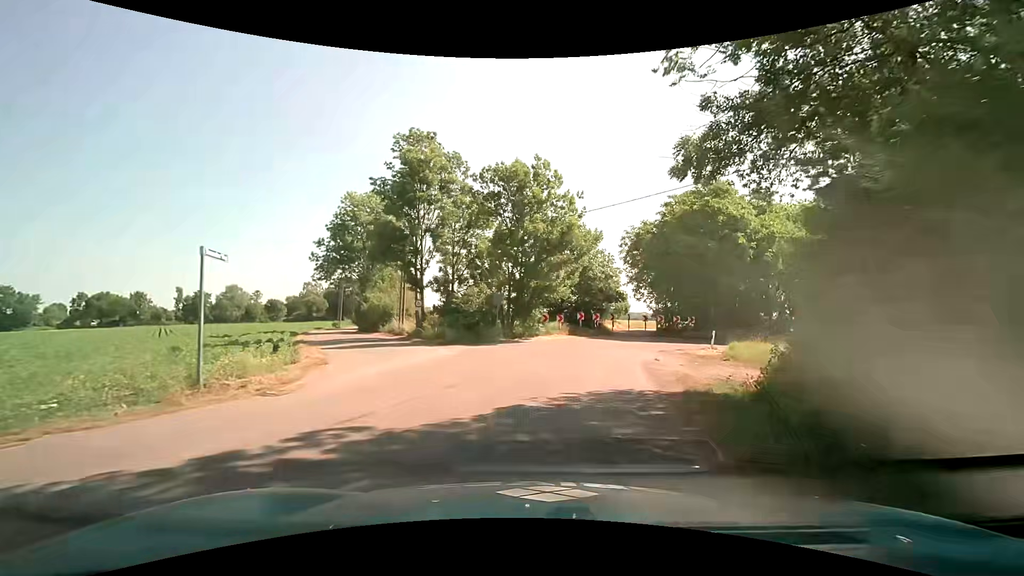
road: unclassified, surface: asphalt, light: Day
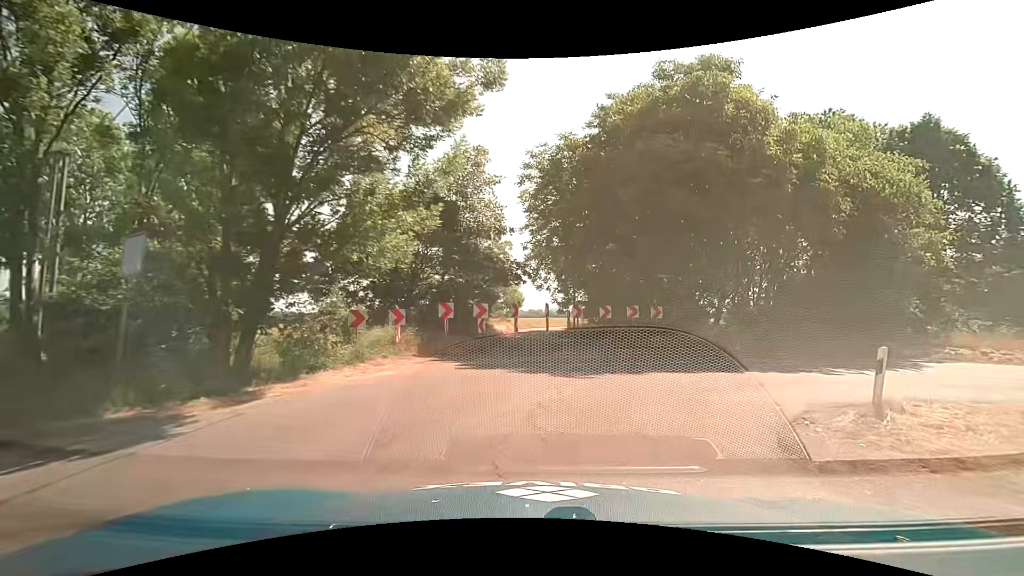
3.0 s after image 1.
(+2.0, +21.2) m; +13°
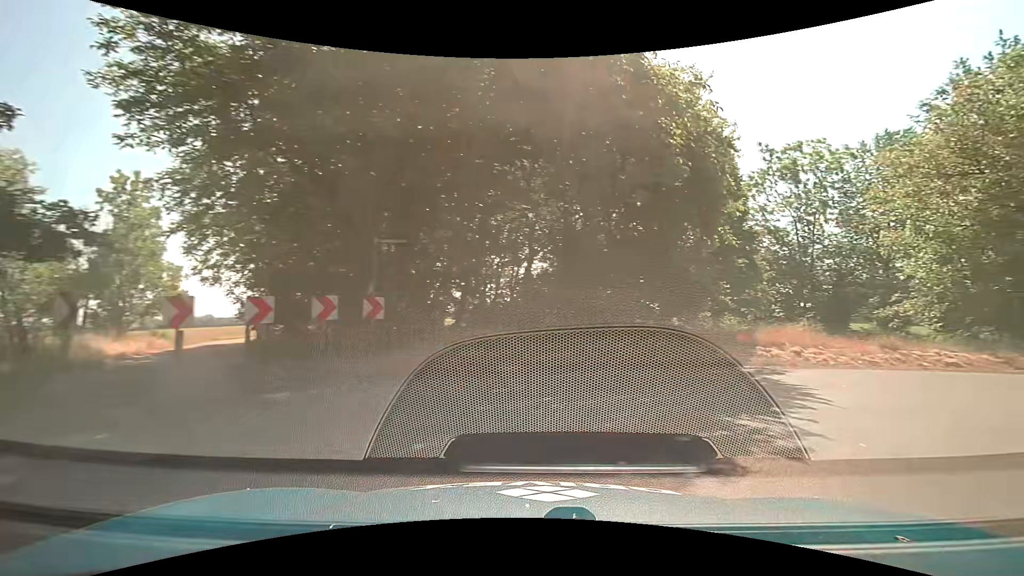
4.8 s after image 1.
(+1.9, +10.2) m; +30°
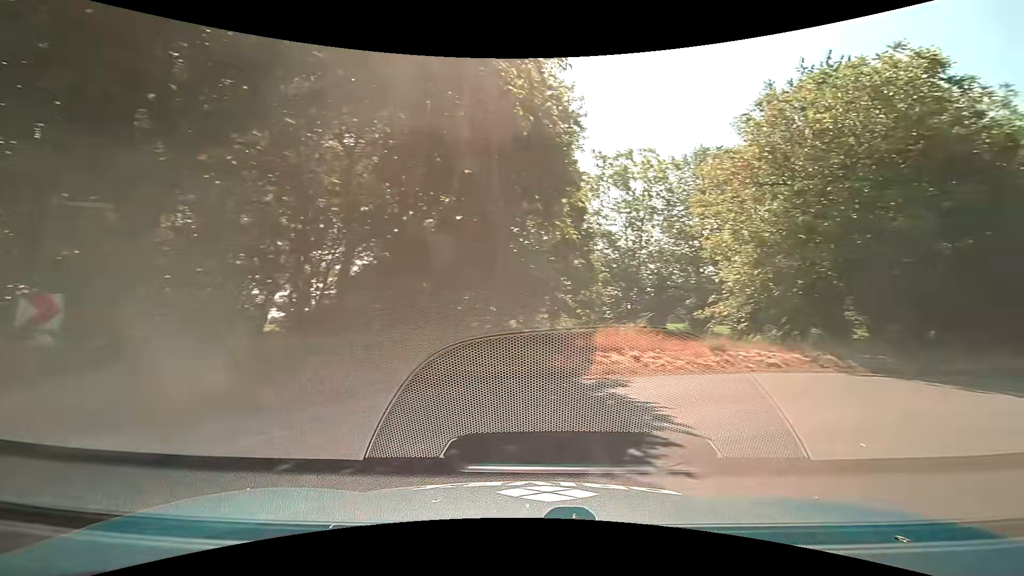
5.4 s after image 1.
(+0.4, +3.0) m; +17°
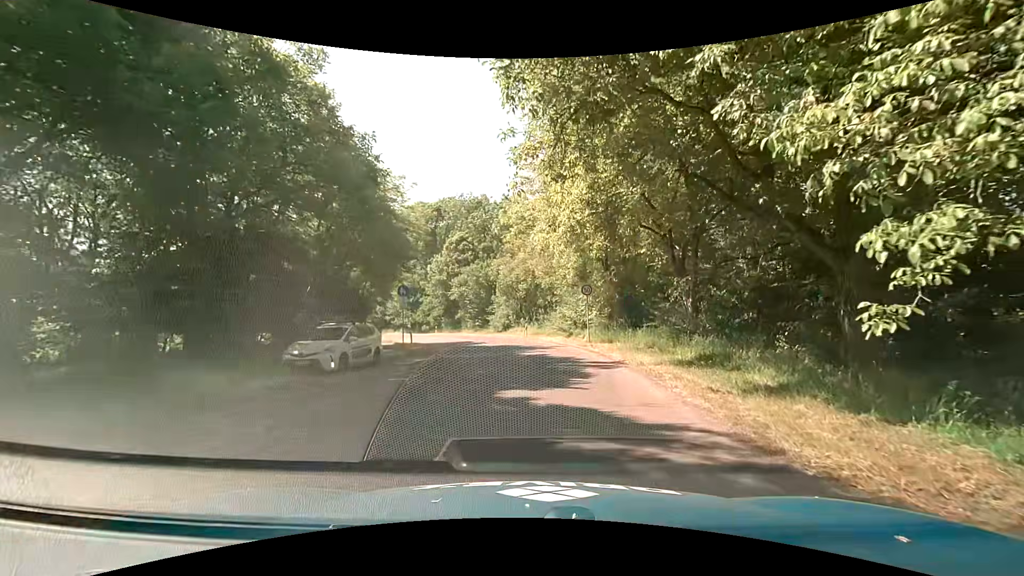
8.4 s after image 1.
(+9.1, +9.8) m; +67°
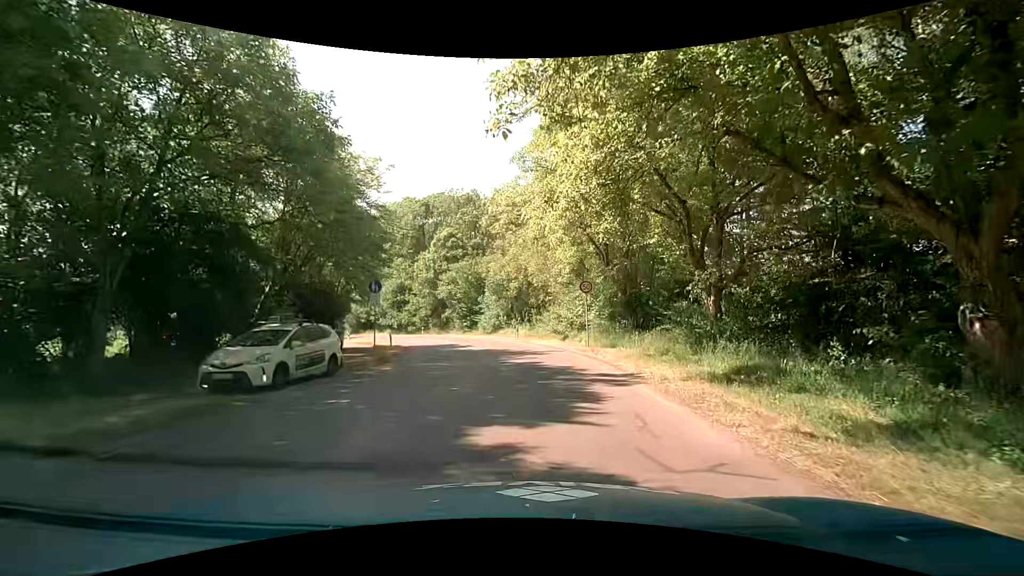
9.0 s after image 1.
(0.0, +3.3) m; -1°
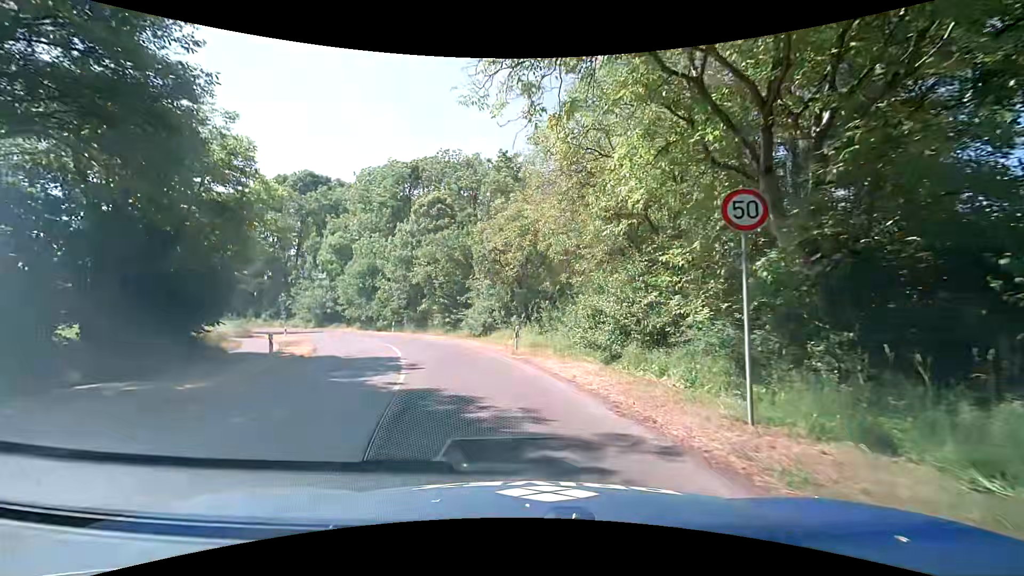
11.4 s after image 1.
(+0.3, +16.7) m; -1°
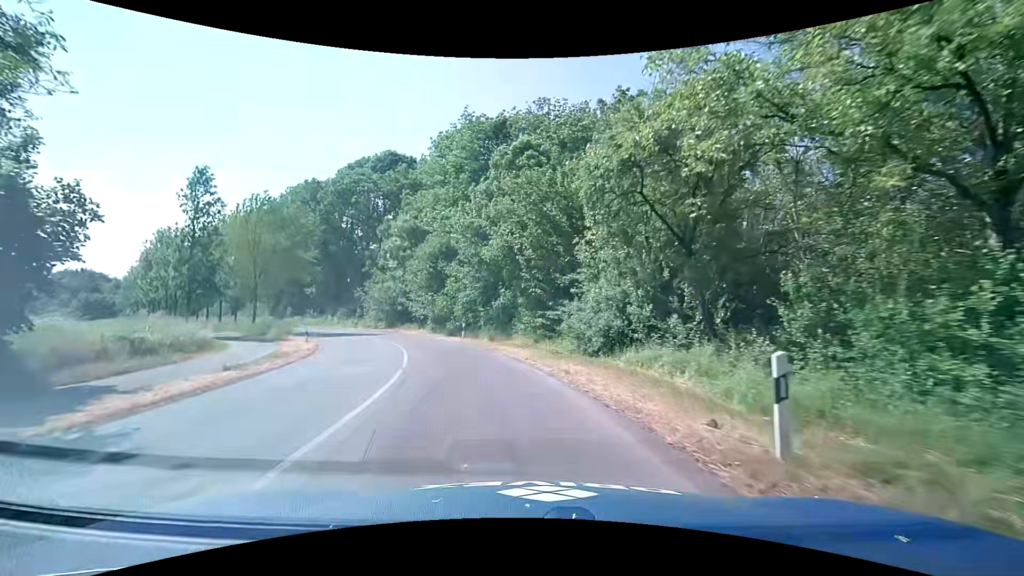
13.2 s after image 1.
(-1.3, +15.7) m; -10°
(-1, +10) (-3, +20) (-7, +29) (-11, +38) (-17, +46) (-23, +54) (-30, +61) (-37, +69) (-43, +76) (-50, +83) m
